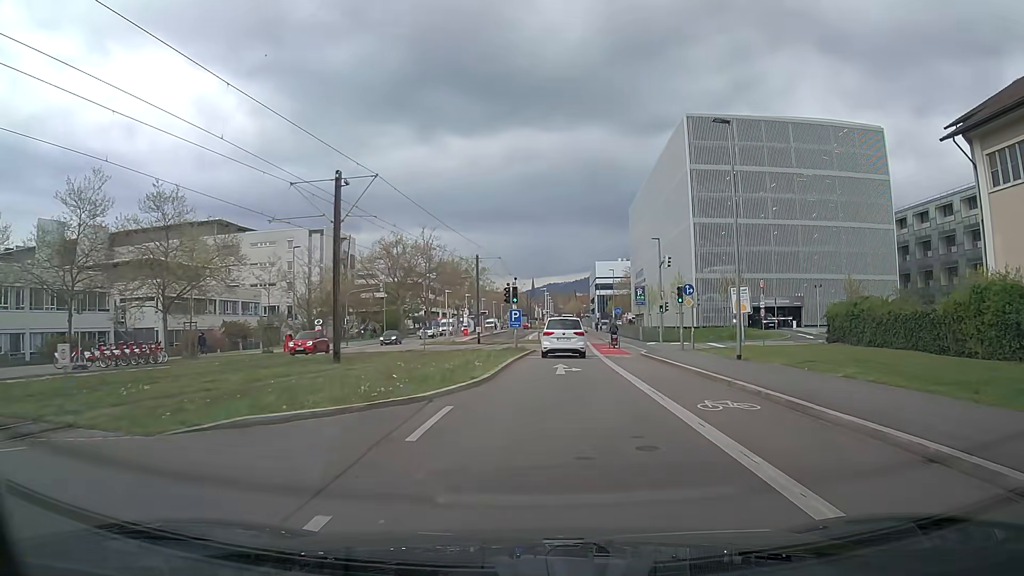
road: secondary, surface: asphalt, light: Day
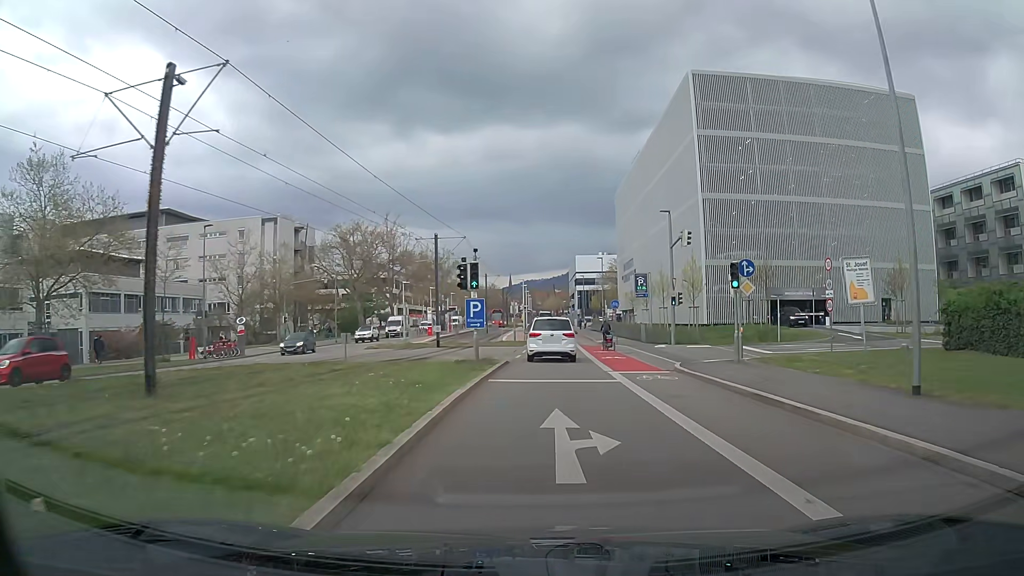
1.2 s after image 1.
(+0.2, +12.1) m; +2°
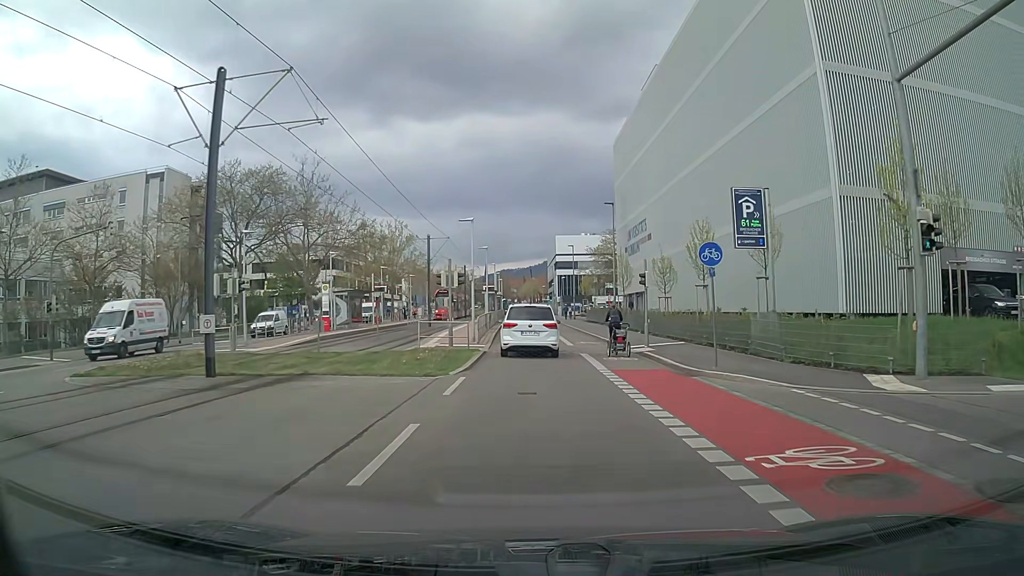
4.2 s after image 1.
(+0.6, +29.2) m; +2°
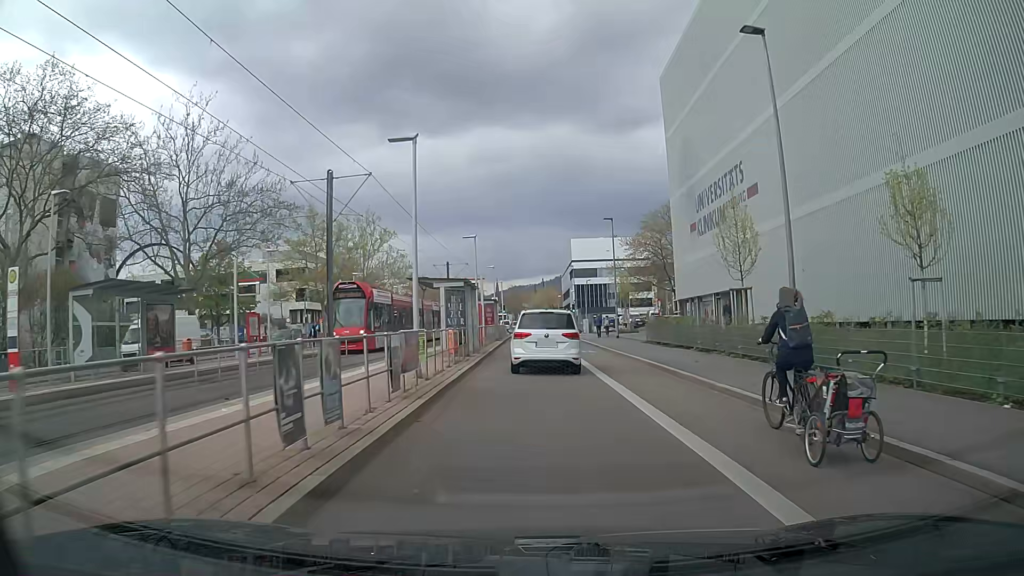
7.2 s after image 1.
(-0.3, +29.3) m; -1°
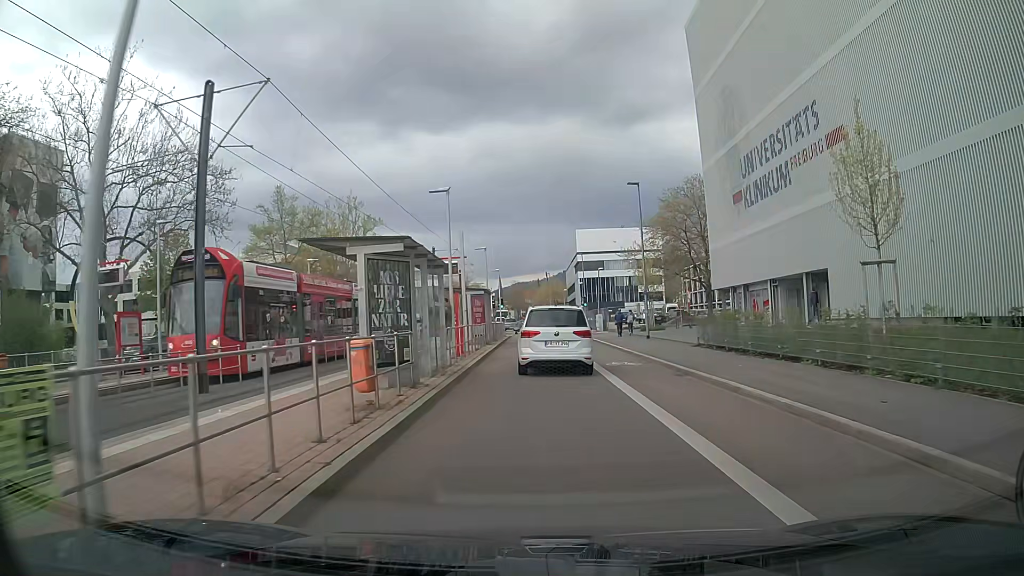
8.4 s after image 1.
(-0.1, +10.7) m; -1°
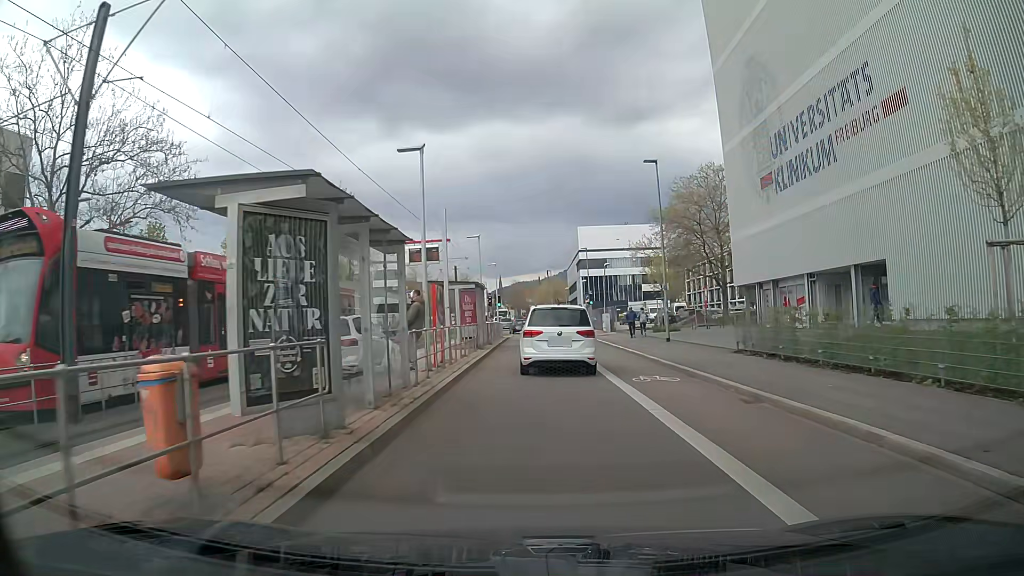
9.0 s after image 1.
(0.0, +5.1) m; 0°
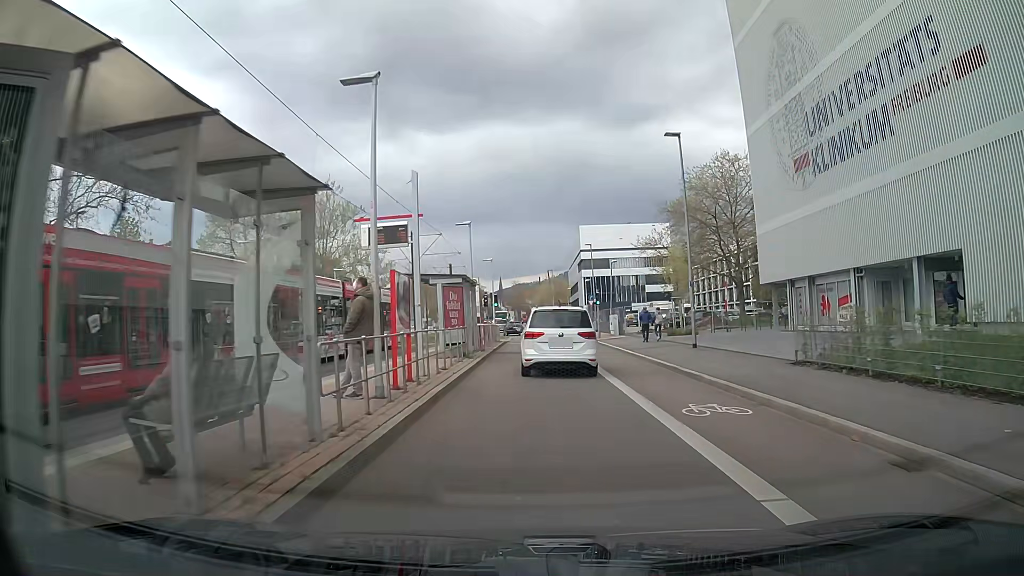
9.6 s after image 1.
(0.0, +4.9) m; 0°
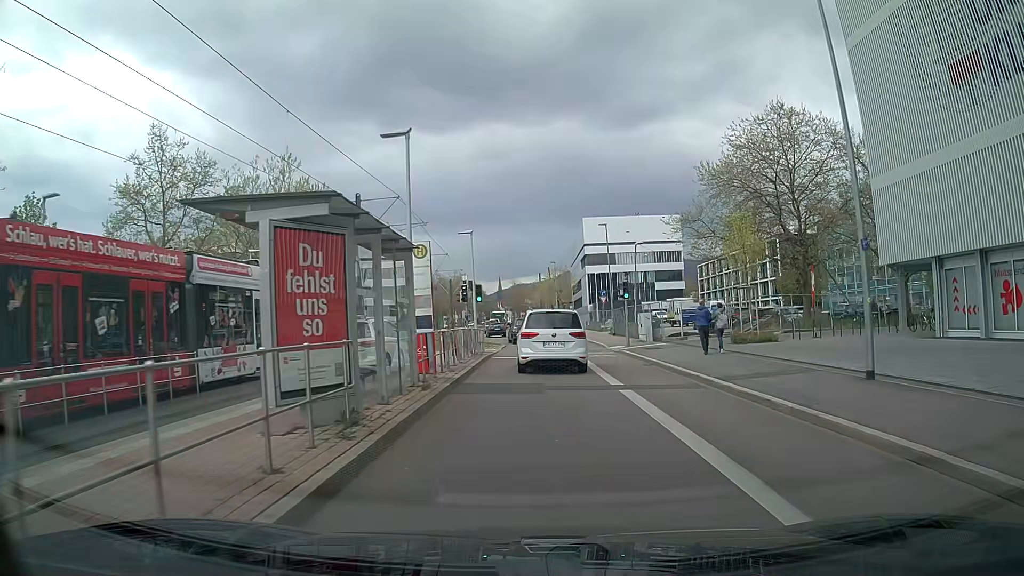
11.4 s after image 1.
(-0.1, +13.7) m; 0°
(0, +10) (0, +20) (0, +30) (0, +40) (-2, +50) (-3, +60) (-4, +70) (-5, +80) (-5, +90) (-6, +100) m
